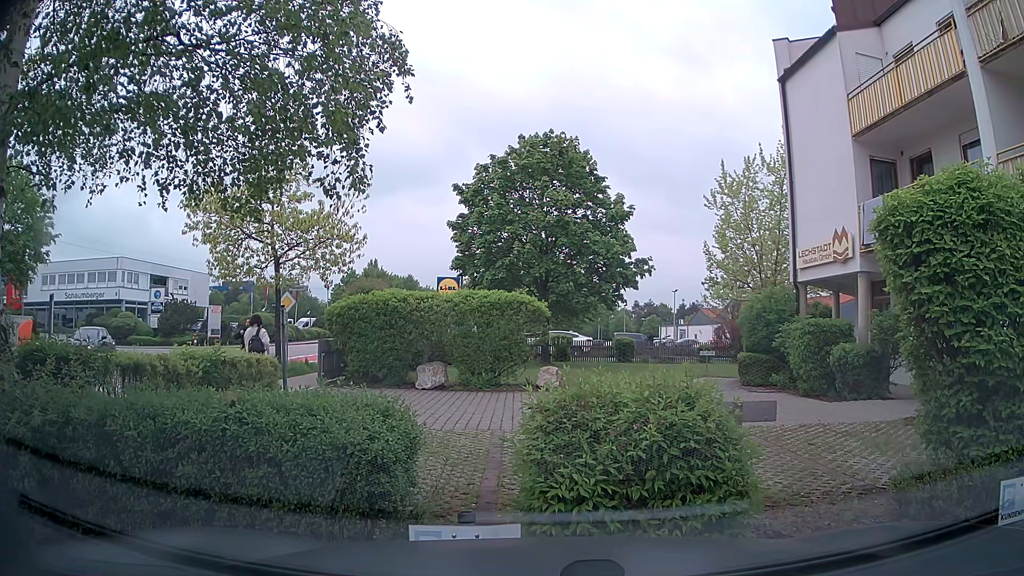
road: tertiary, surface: asphalt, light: Day
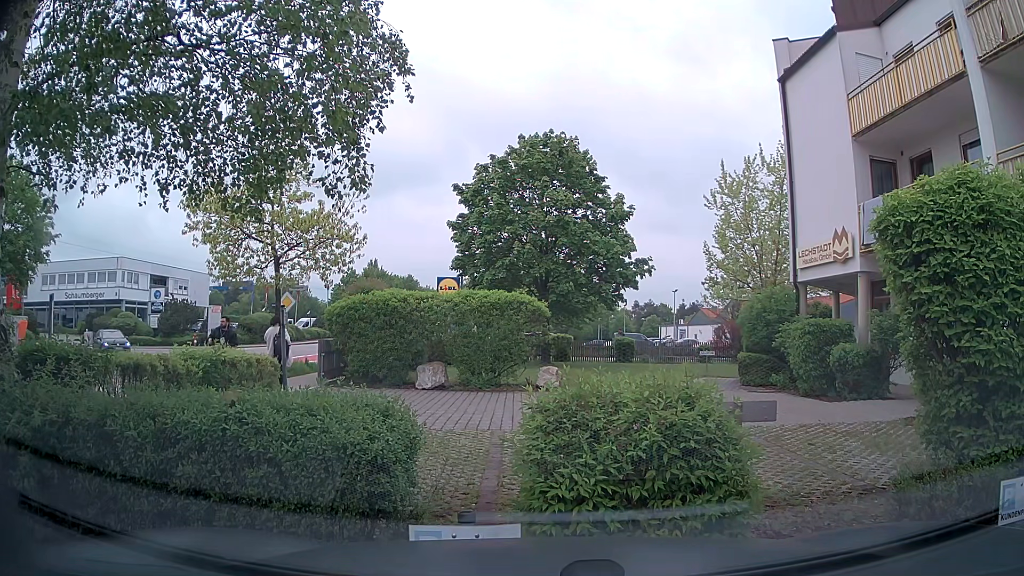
(0.0, 0.0) m; 0°
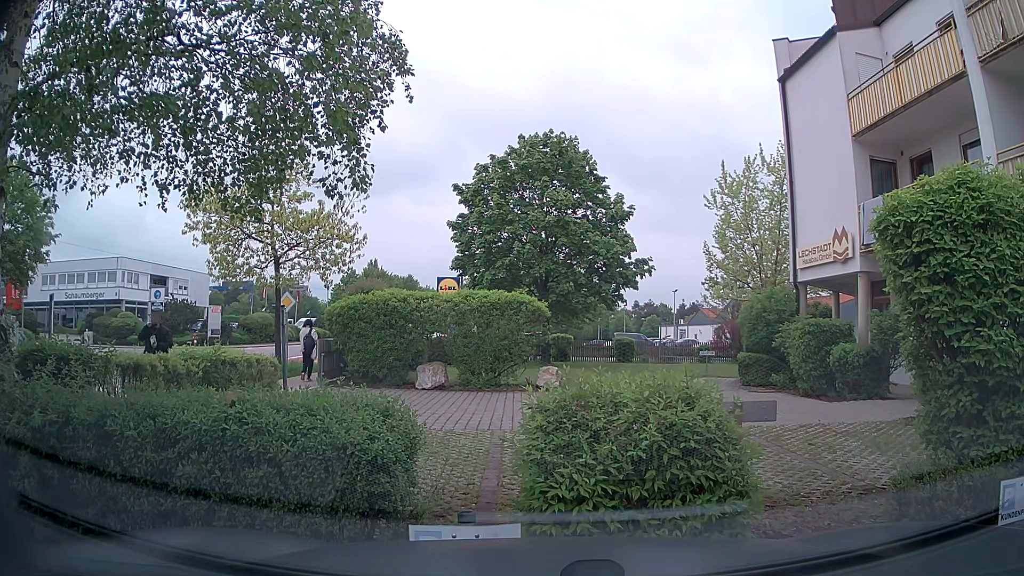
(0.0, 0.0) m; 0°
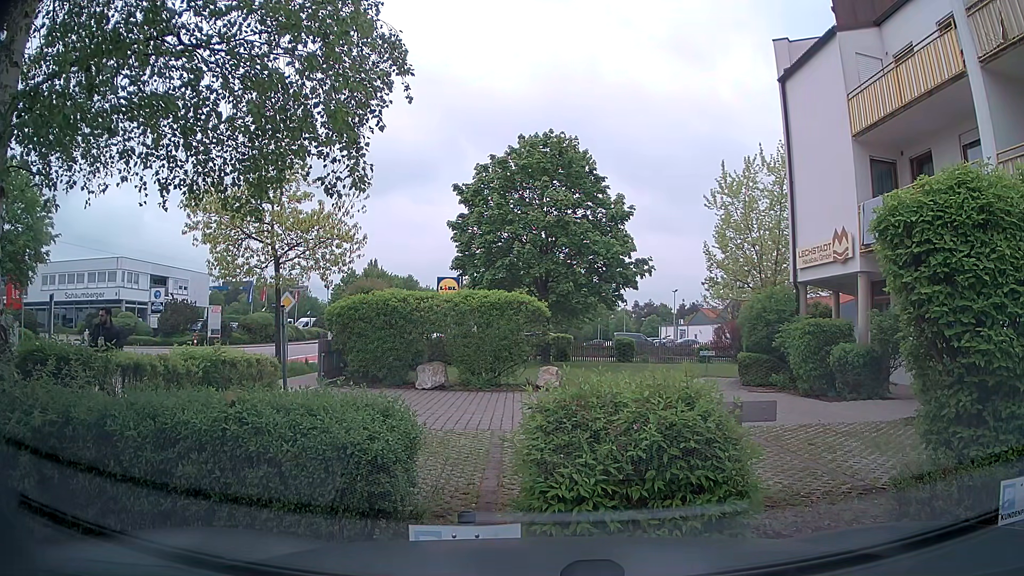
(0.0, 0.0) m; 0°
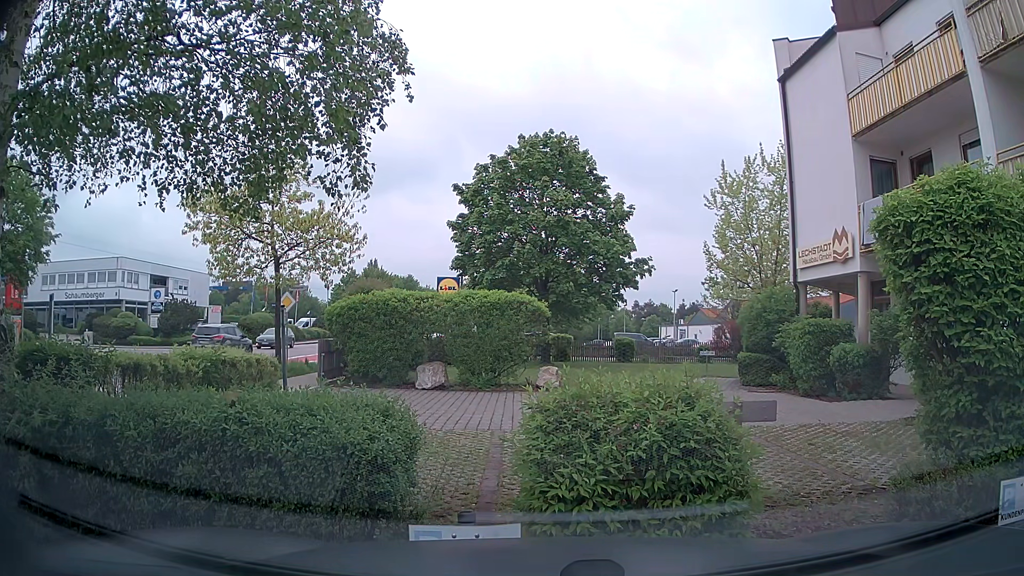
(0.0, 0.0) m; 0°
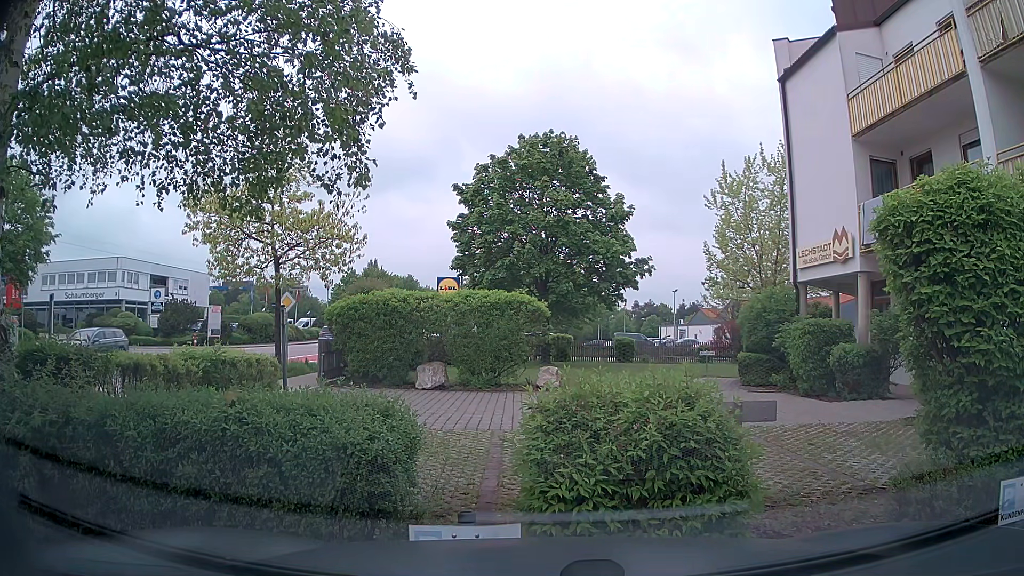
(0.0, 0.0) m; 0°
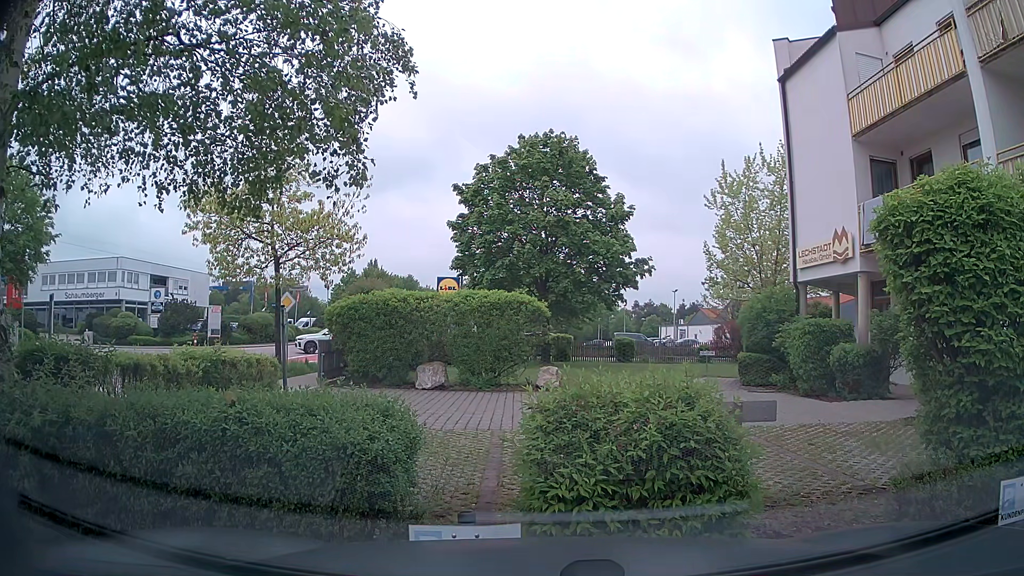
(0.0, 0.0) m; 0°
